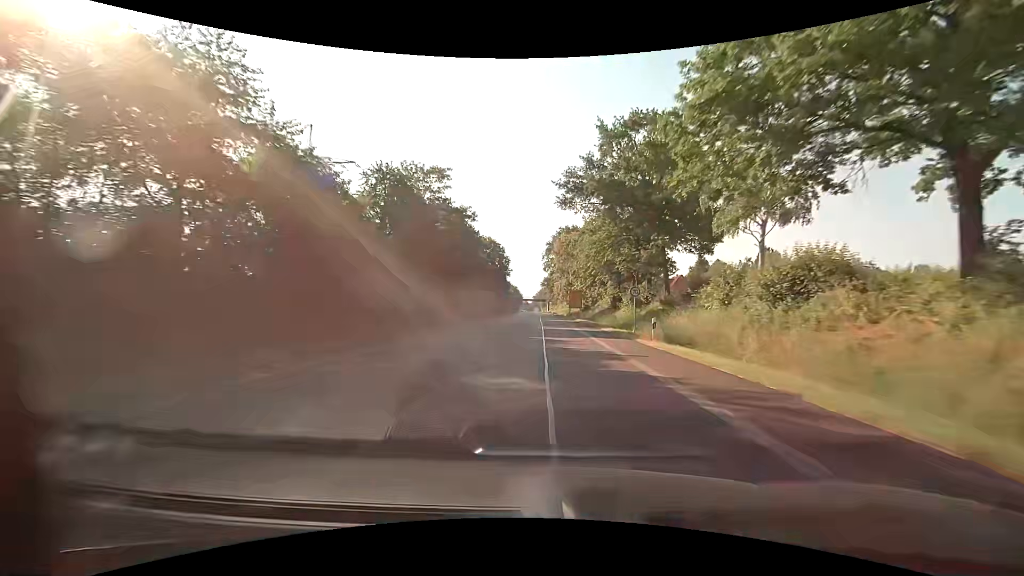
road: primary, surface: asphalt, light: Day
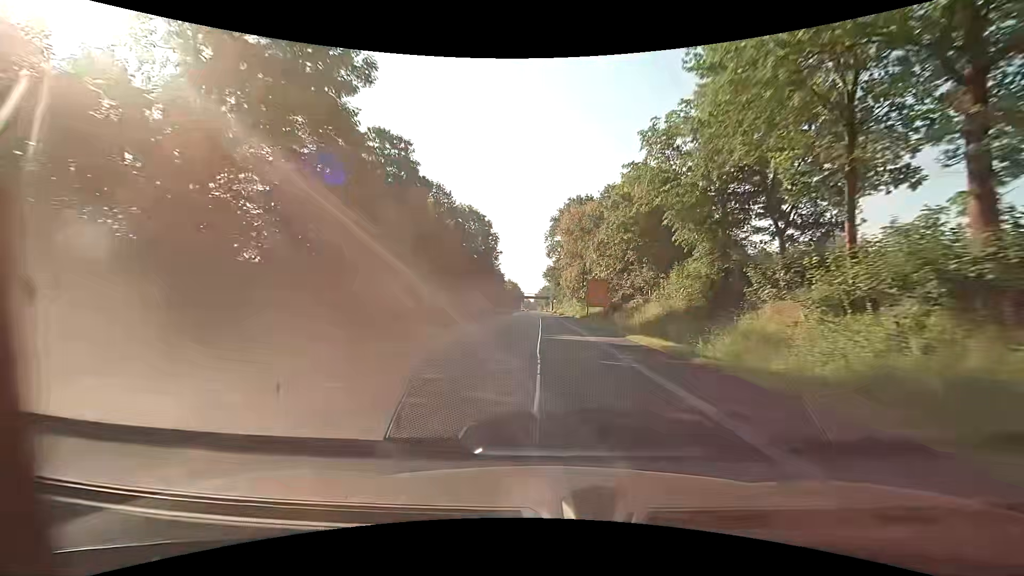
(-0.2, +34.0) m; 0°
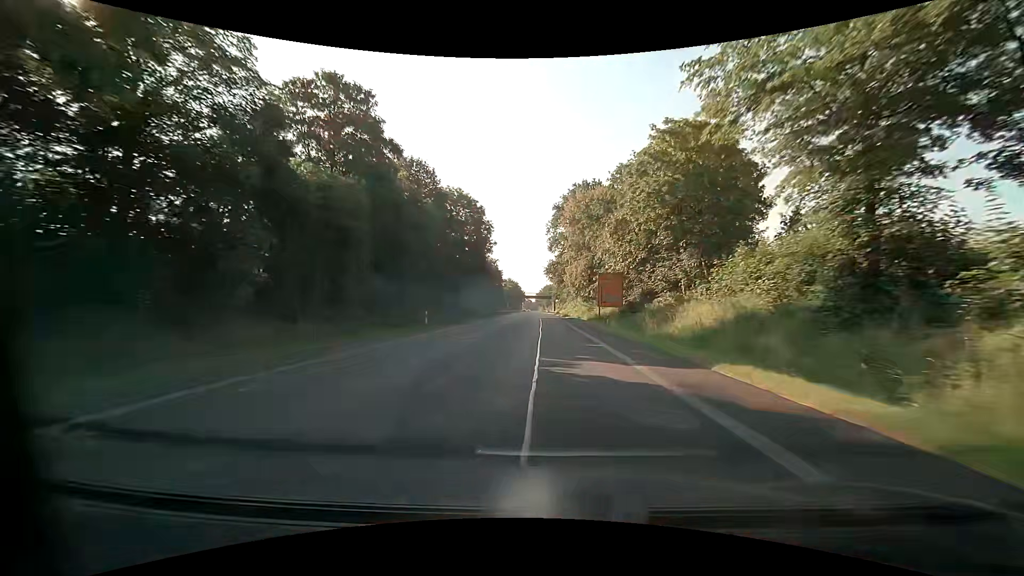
(-0.1, +11.3) m; 0°
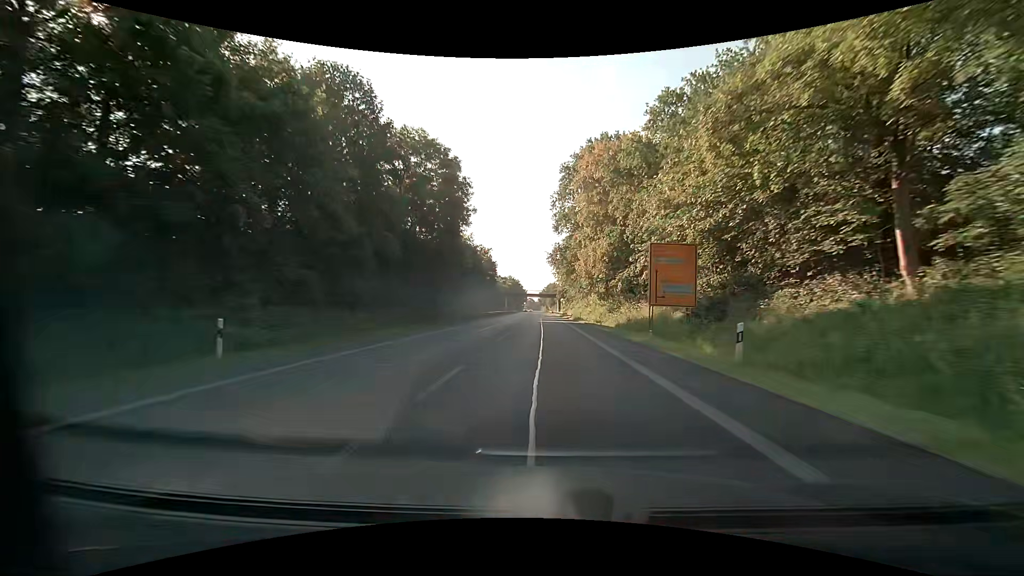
(-0.1, +22.7) m; 0°
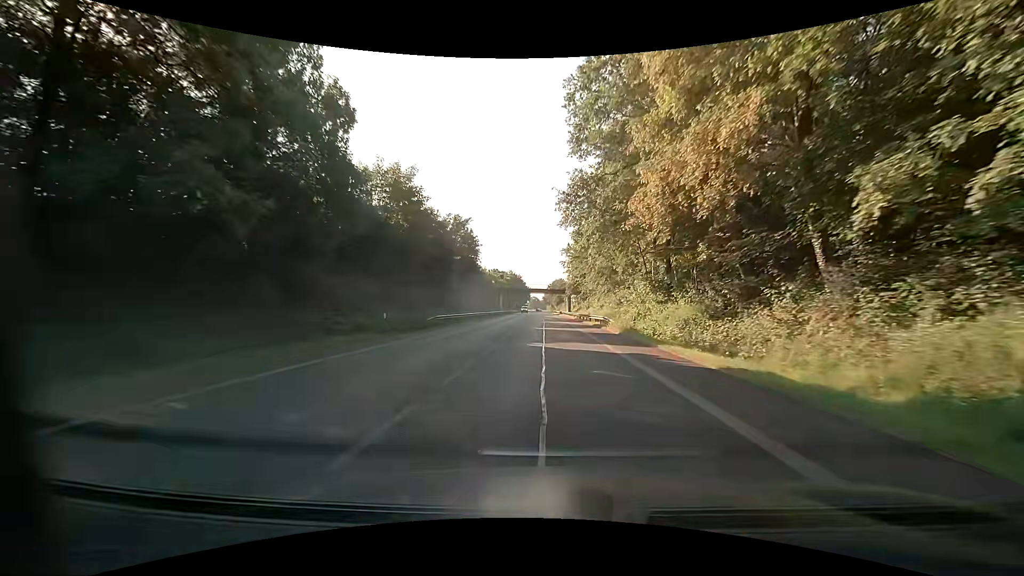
(-0.1, +34.0) m; -1°
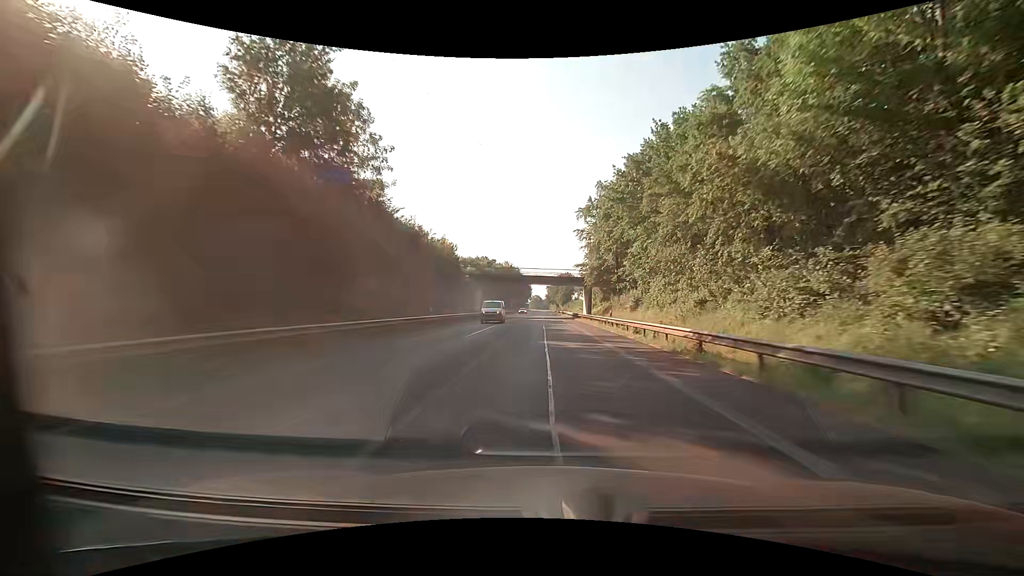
(0.0, +45.3) m; 0°
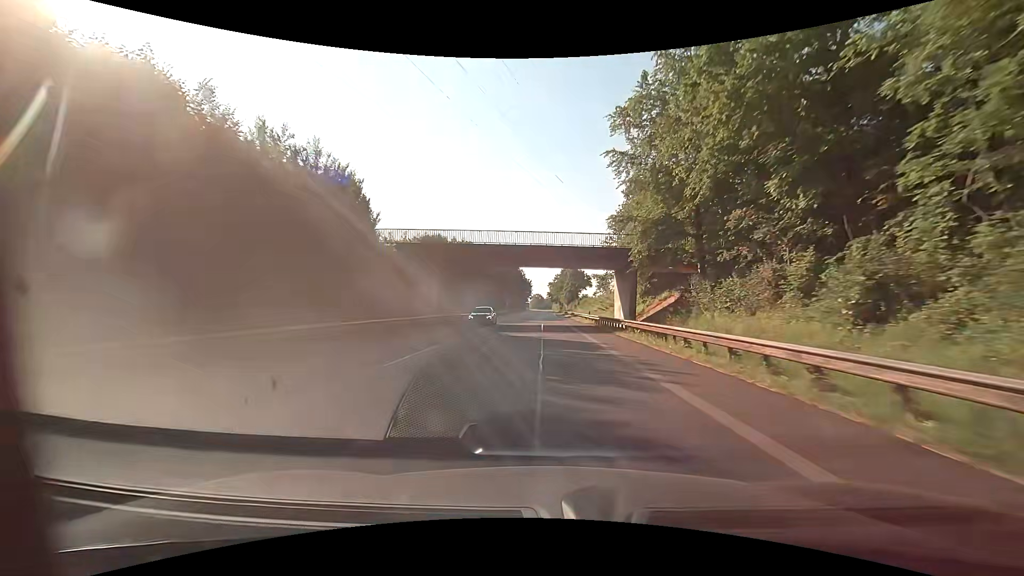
(-0.1, +34.0) m; 0°
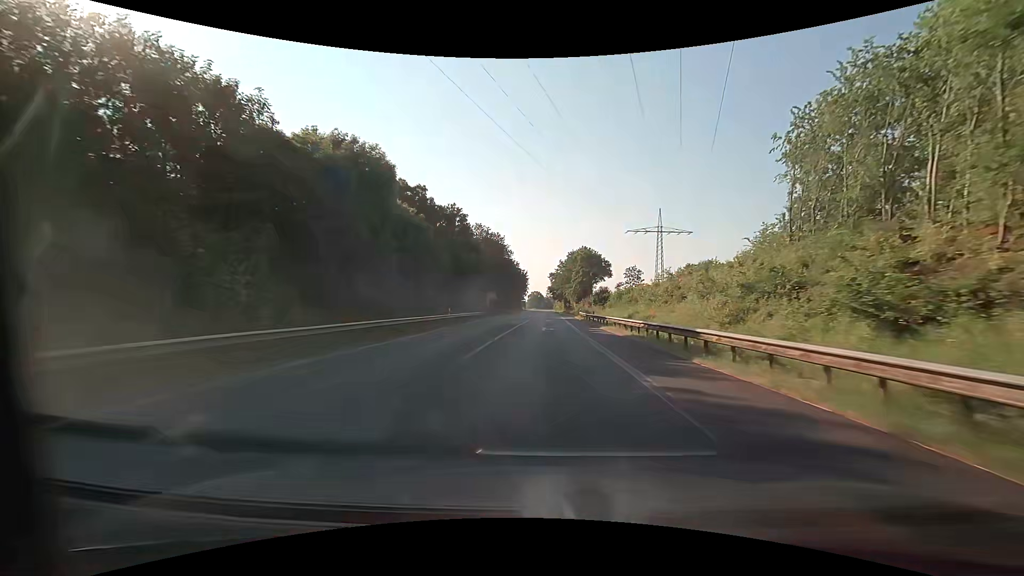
(-0.3, +56.7) m; 0°
(0, +10) (0, +20) (0, +30) (0, +40) (0, +50) (0, +60) (0, +70) (0, +80) (0, +90) (0, +100) m
